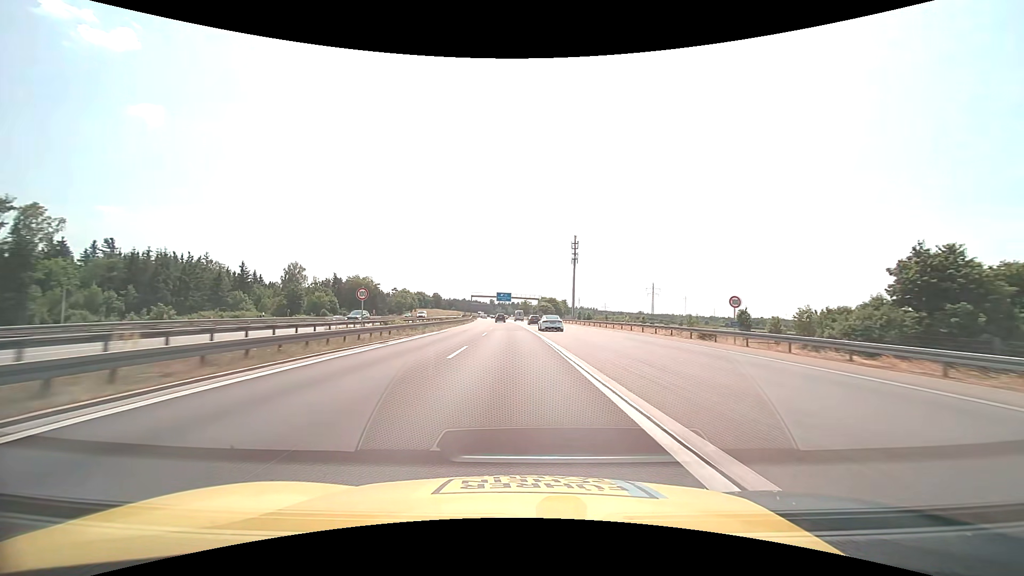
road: motorway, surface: asphalt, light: Day
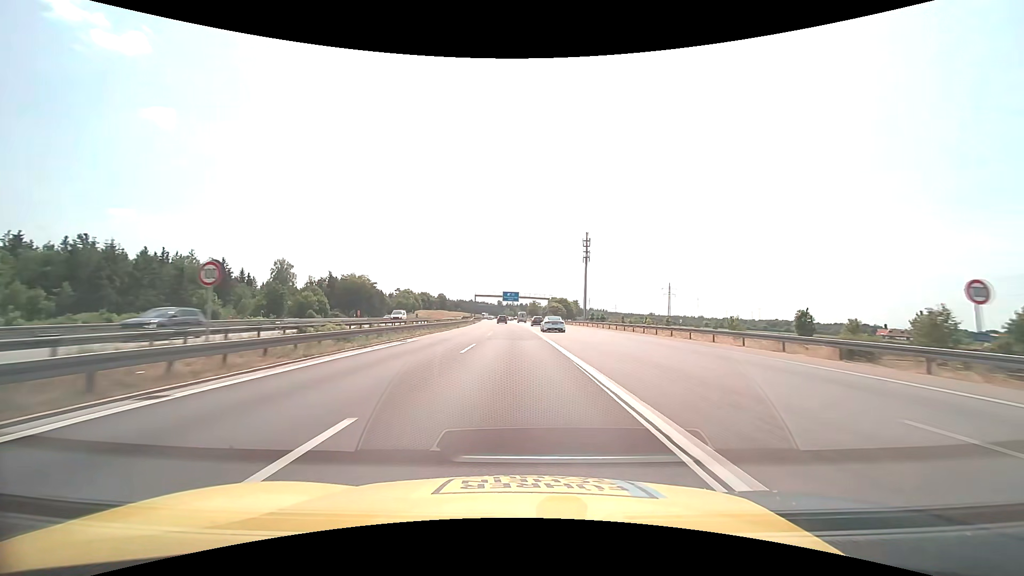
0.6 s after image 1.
(-0.1, +15.5) m; -1°
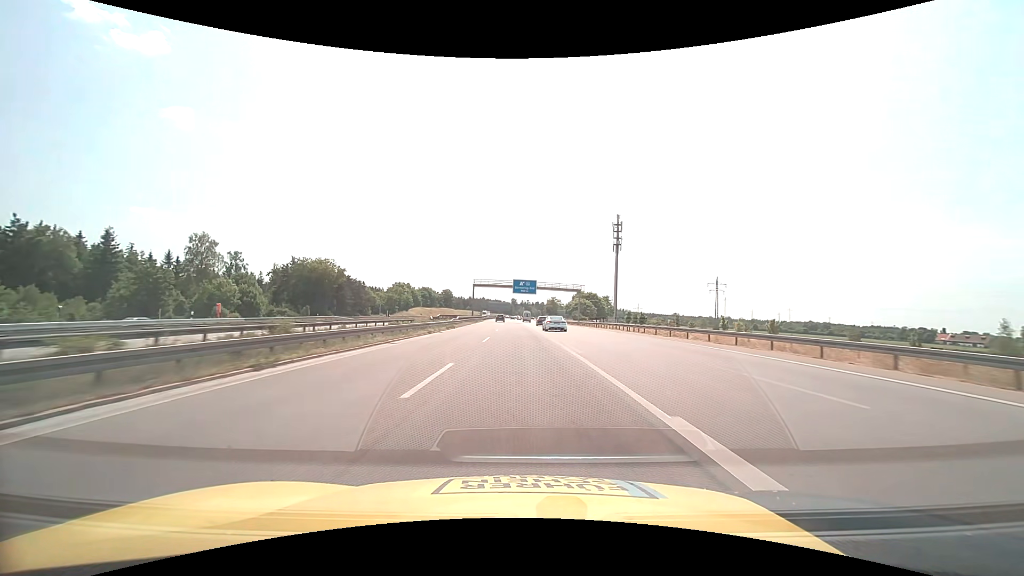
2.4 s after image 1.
(-0.8, +46.5) m; -2°
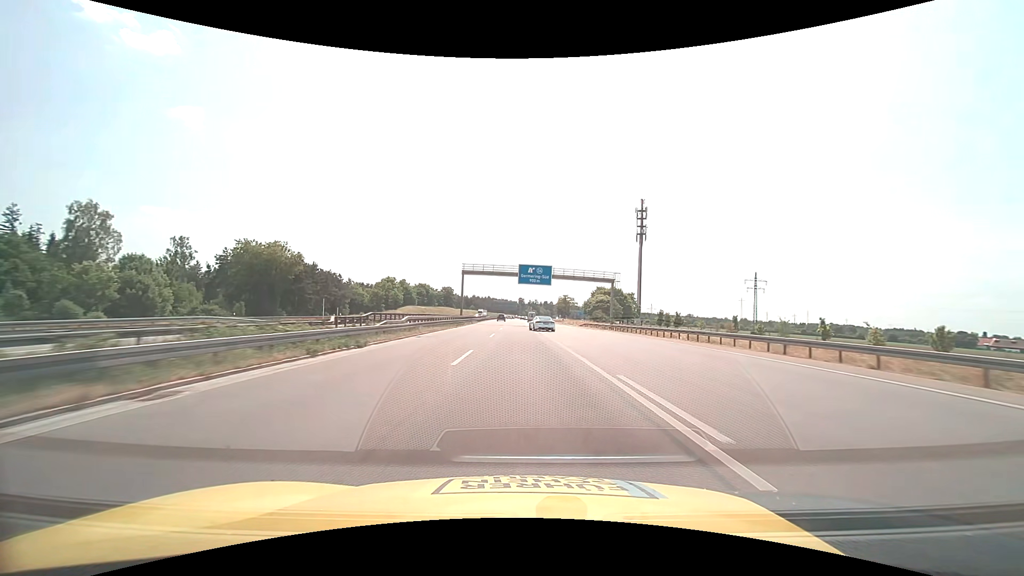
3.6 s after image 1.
(-0.3, +31.0) m; -1°
(0, +10) (0, +20) (0, +30) (0, +40) (0, +50) (0, +60) (0, +70) (-1, +80) (-1, +90) (-1, +100) m
